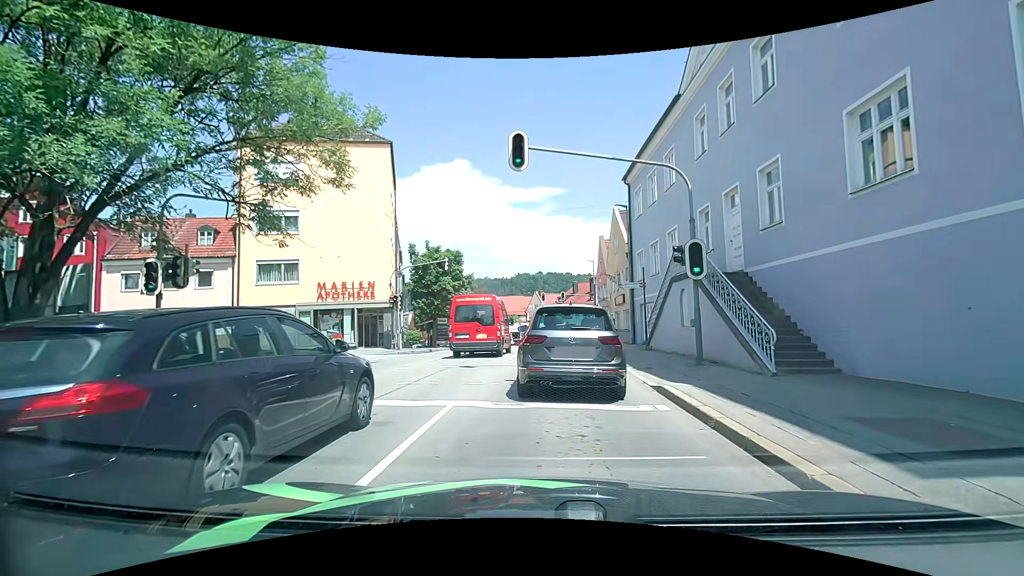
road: tertiary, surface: asphalt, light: Day
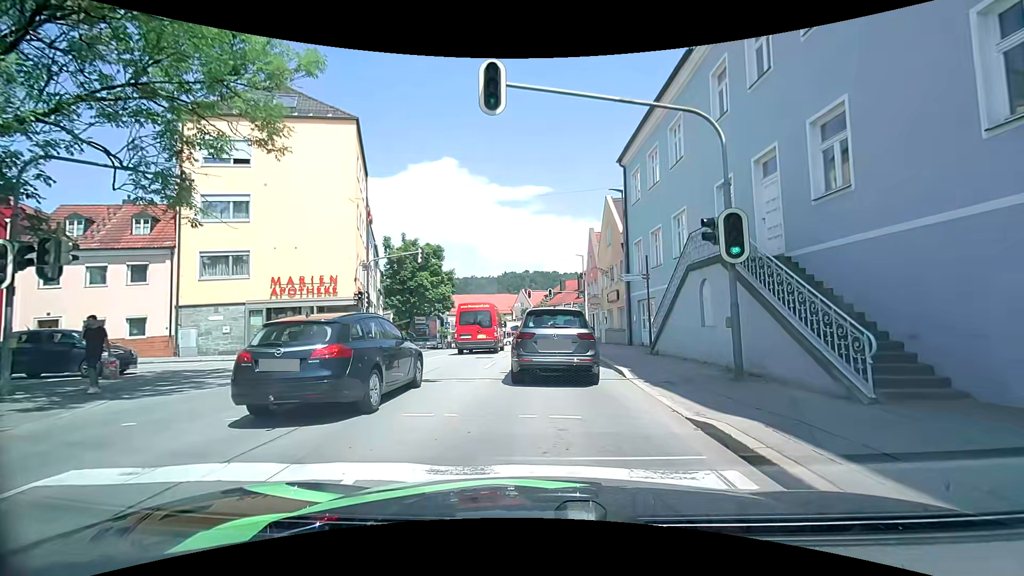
(0.0, +3.7) m; 0°
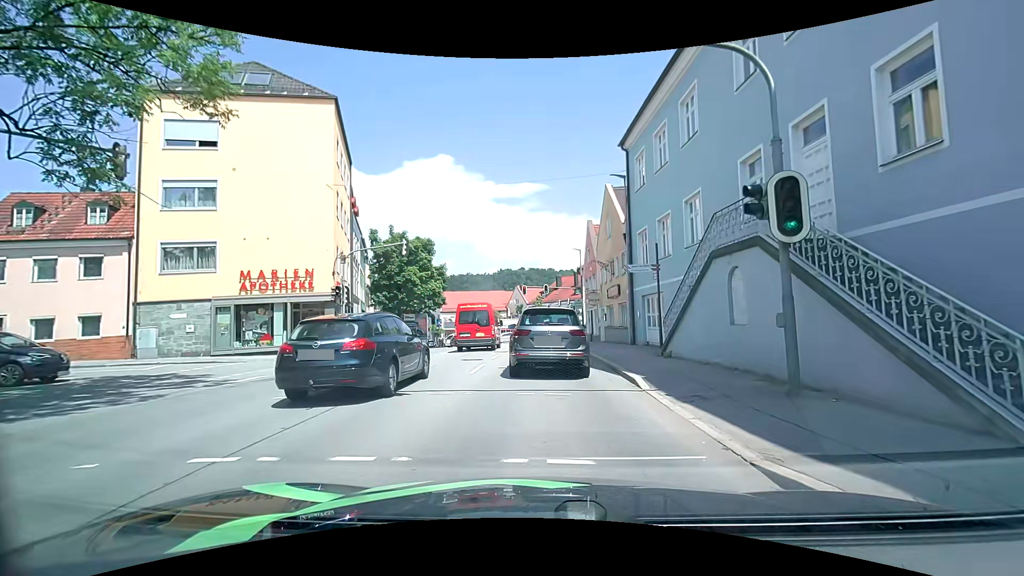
(0.0, +2.3) m; +2°
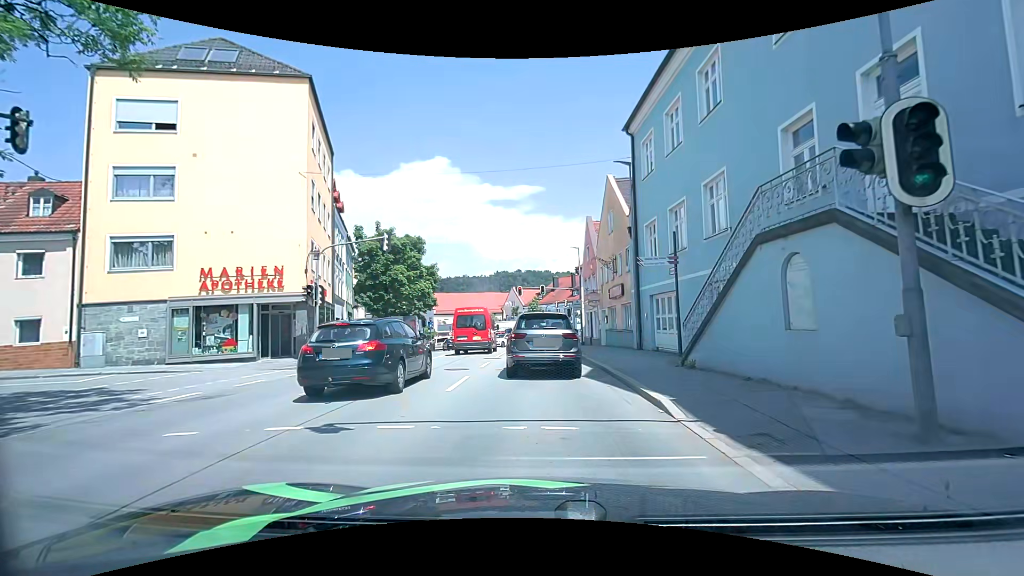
(0.0, +2.6) m; +1°
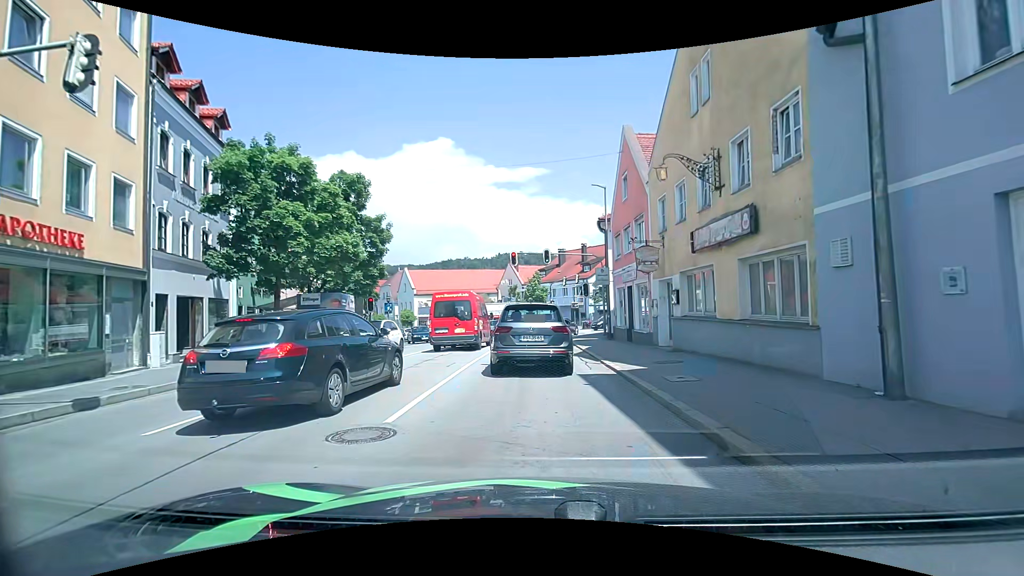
(-0.1, +16.0) m; -1°
